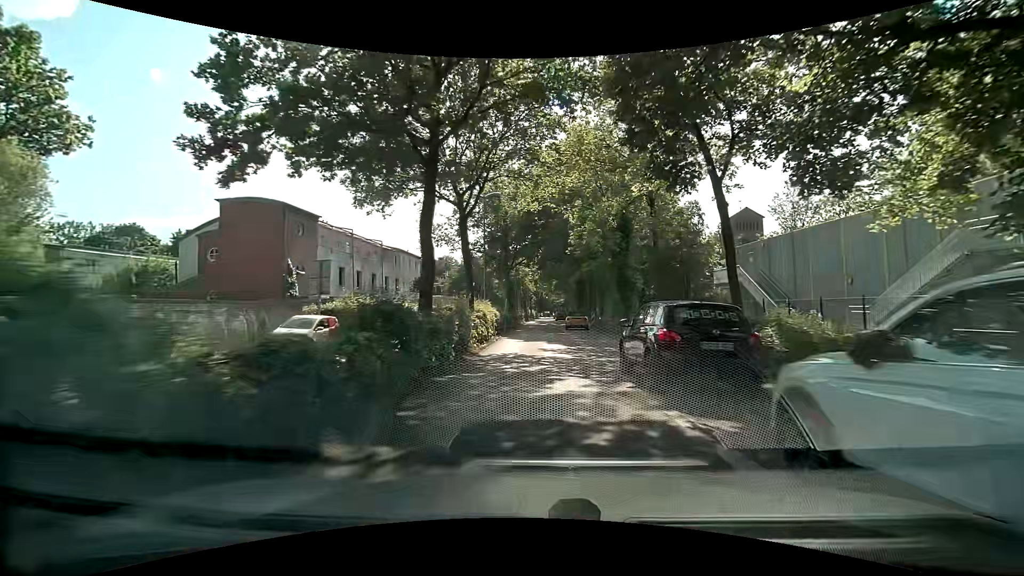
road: tertiary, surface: asphalt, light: Day
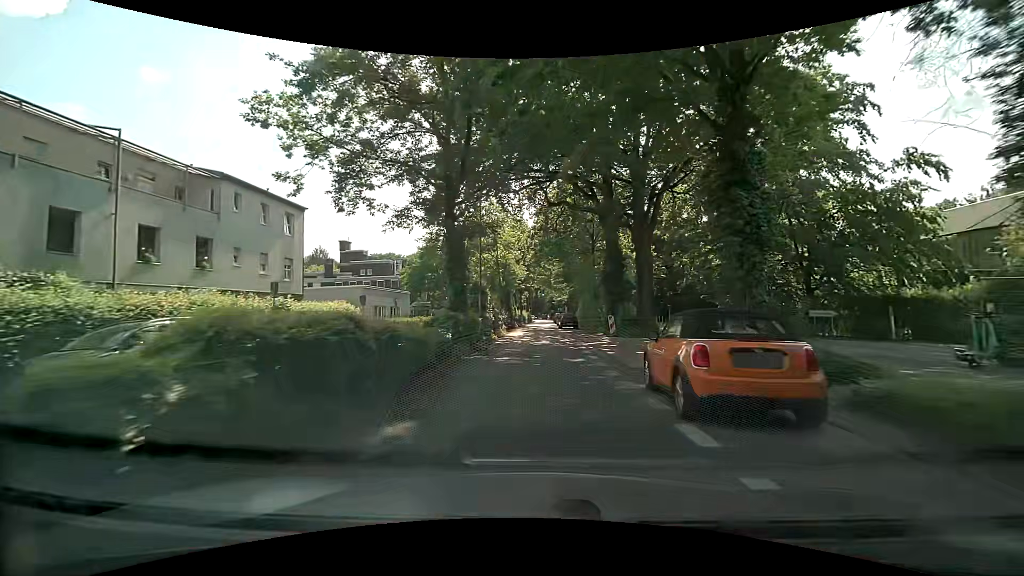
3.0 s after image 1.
(0.0, +31.2) m; 0°
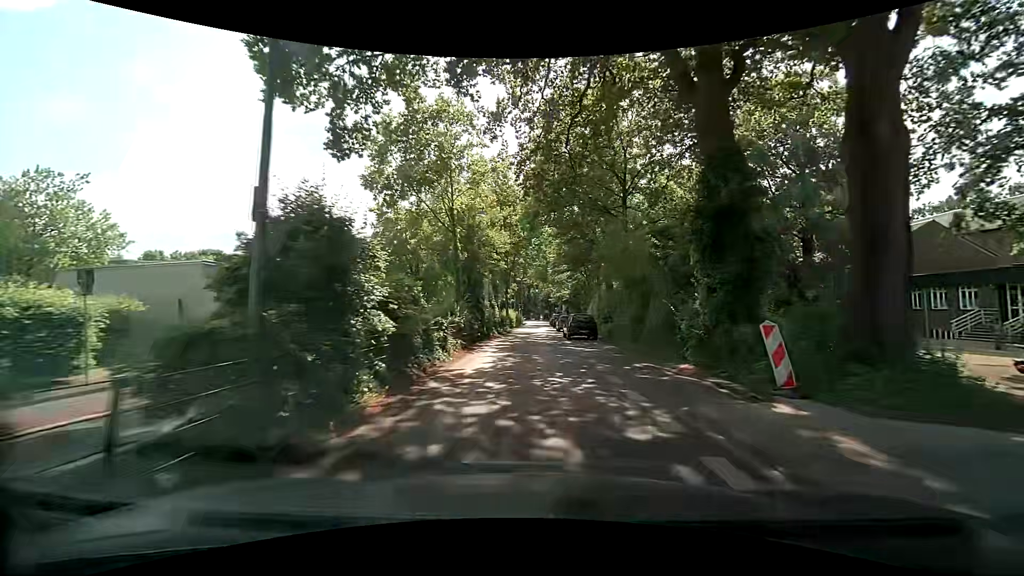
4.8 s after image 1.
(+0.3, +19.6) m; +2°
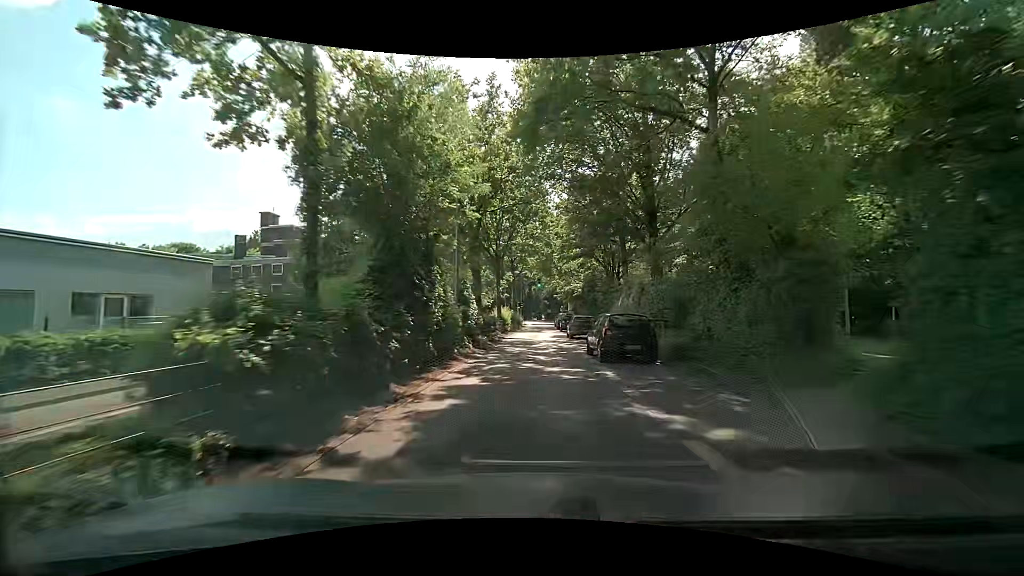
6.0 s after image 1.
(-0.1, +13.6) m; +1°
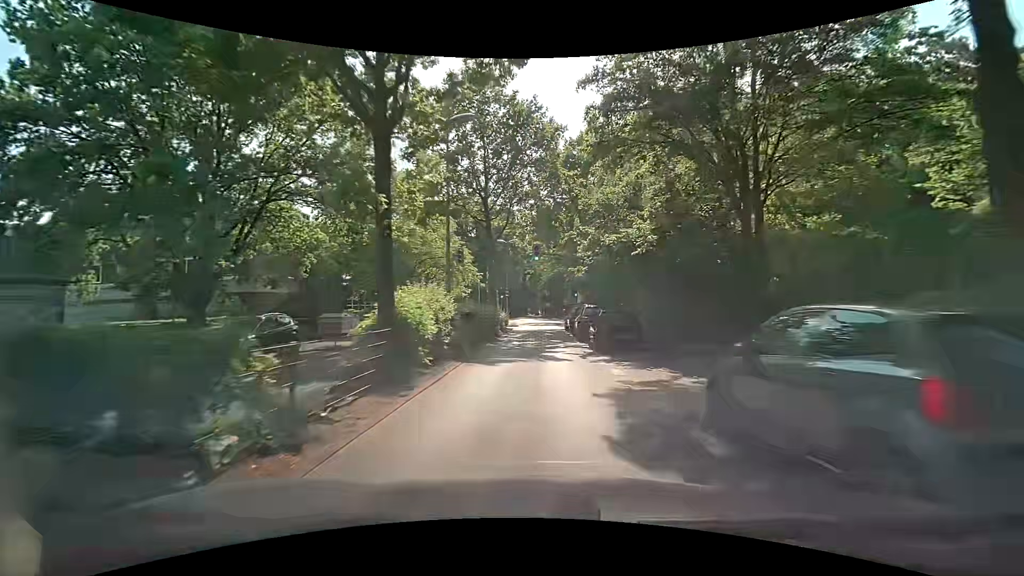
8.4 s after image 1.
(-0.5, +28.0) m; -1°
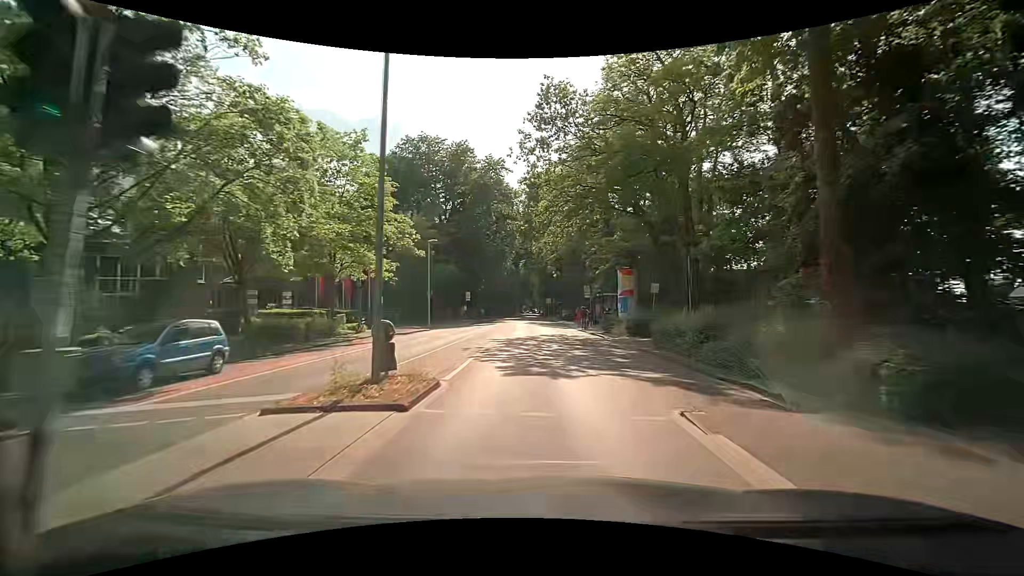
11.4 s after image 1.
(+0.1, +36.4) m; -1°
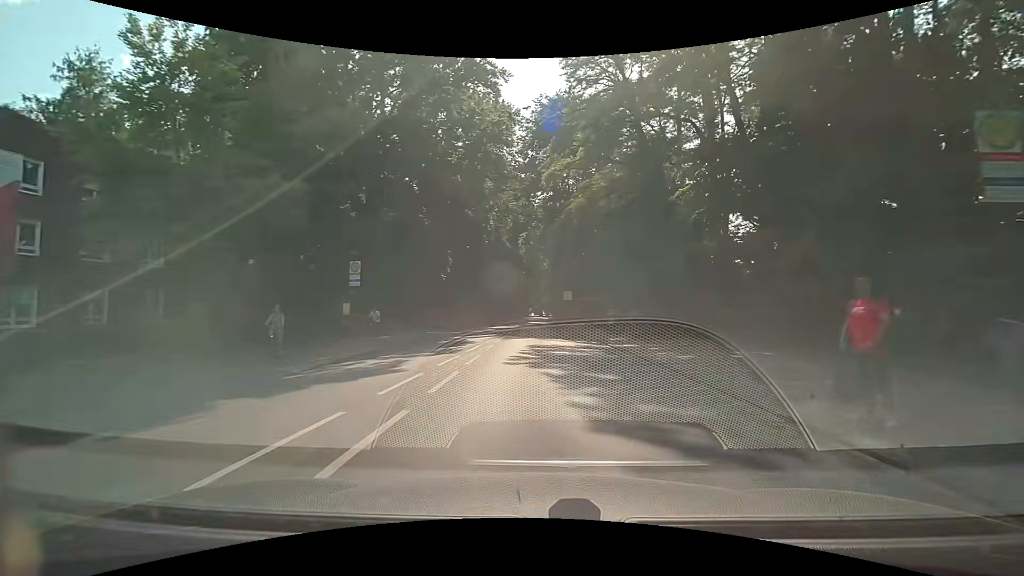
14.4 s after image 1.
(+0.4, +37.4) m; 0°
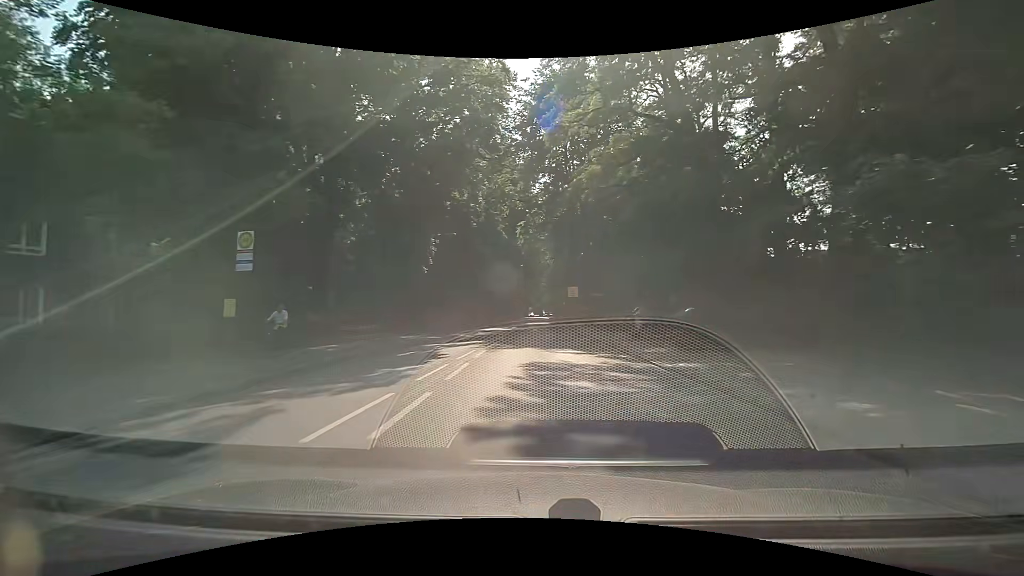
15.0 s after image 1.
(0.0, +7.6) m; 0°
(0, +10) (0, +20) (0, +30) (+1, +40) (+1, +50) (+1, +60) (+2, +70) (+2, +80) (+2, +90) (+2, +100) m
